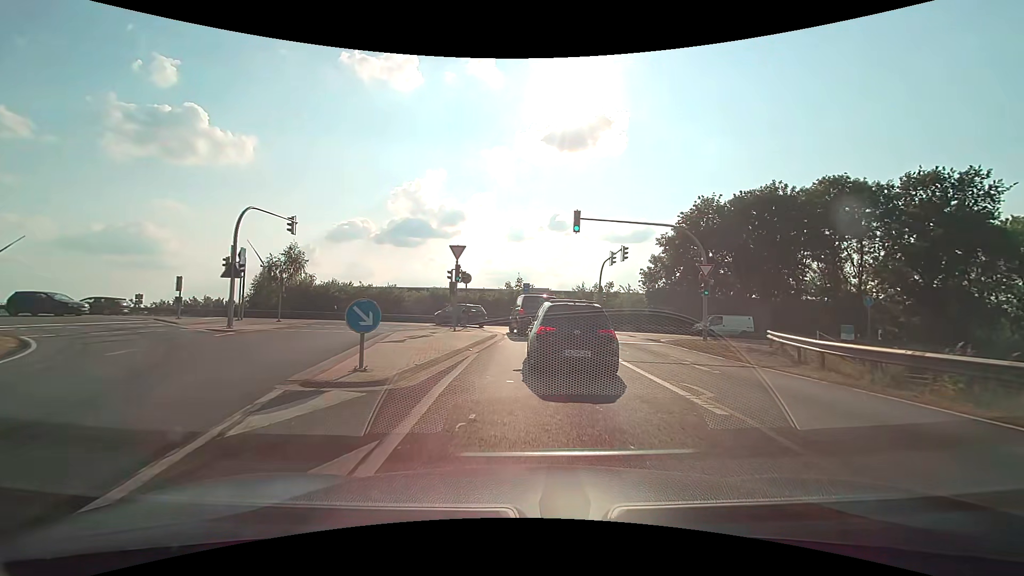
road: motorway_link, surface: asphalt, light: Day
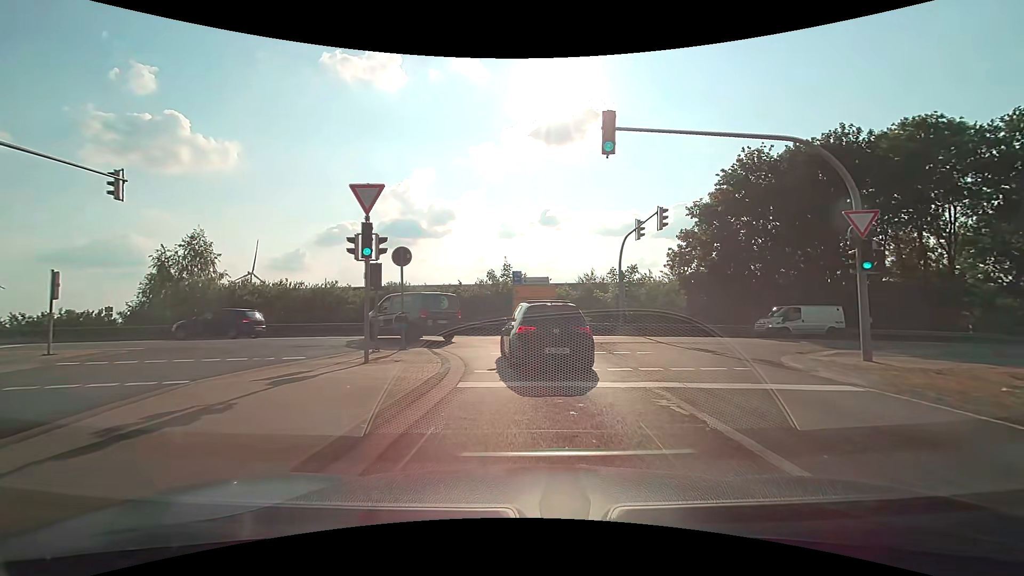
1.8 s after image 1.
(+0.1, +13.1) m; +1°
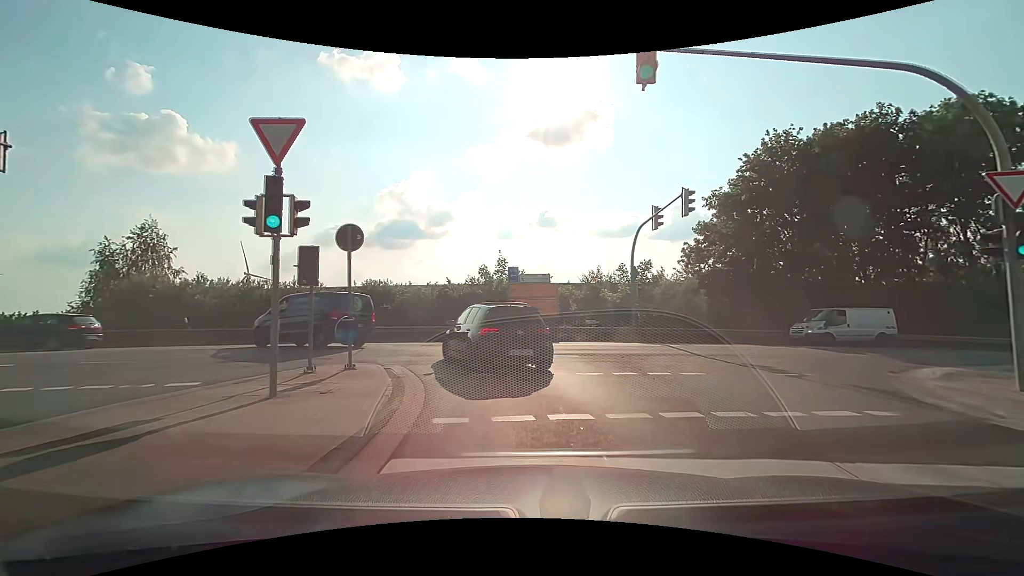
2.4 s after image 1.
(0.0, +4.3) m; 0°
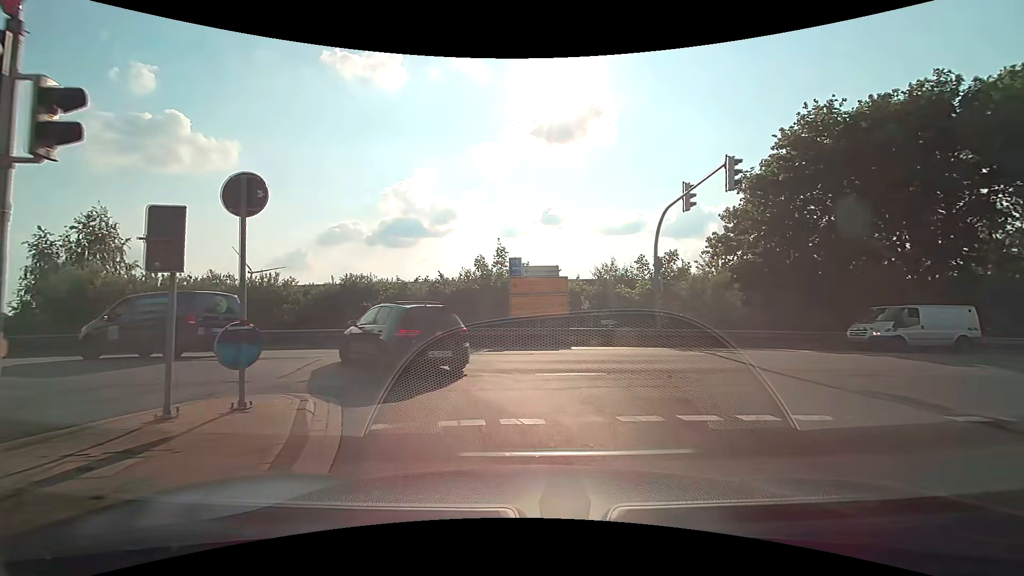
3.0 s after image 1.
(0.0, +4.2) m; 0°
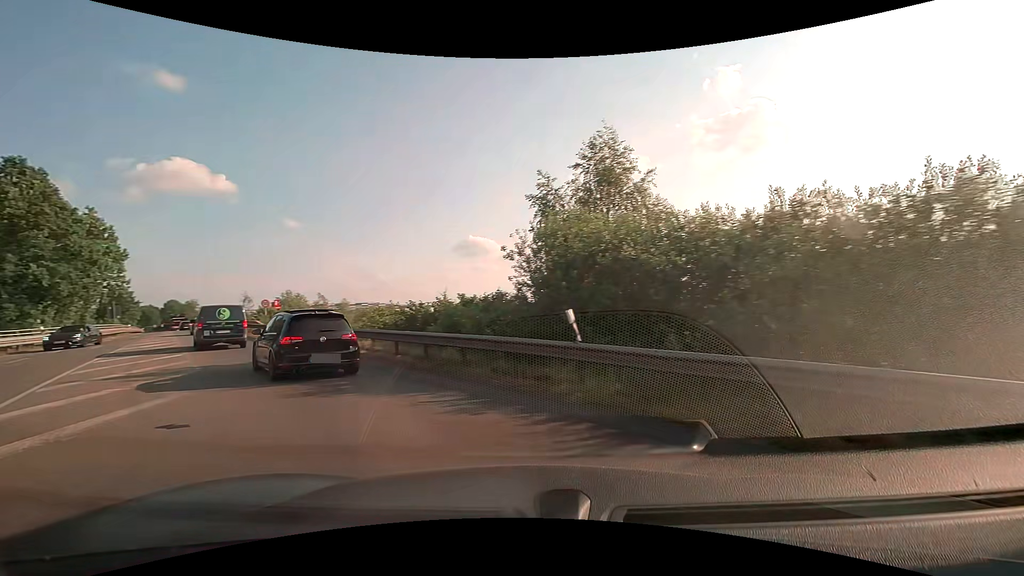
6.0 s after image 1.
(-7.4, +16.3) m; -60°
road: primary
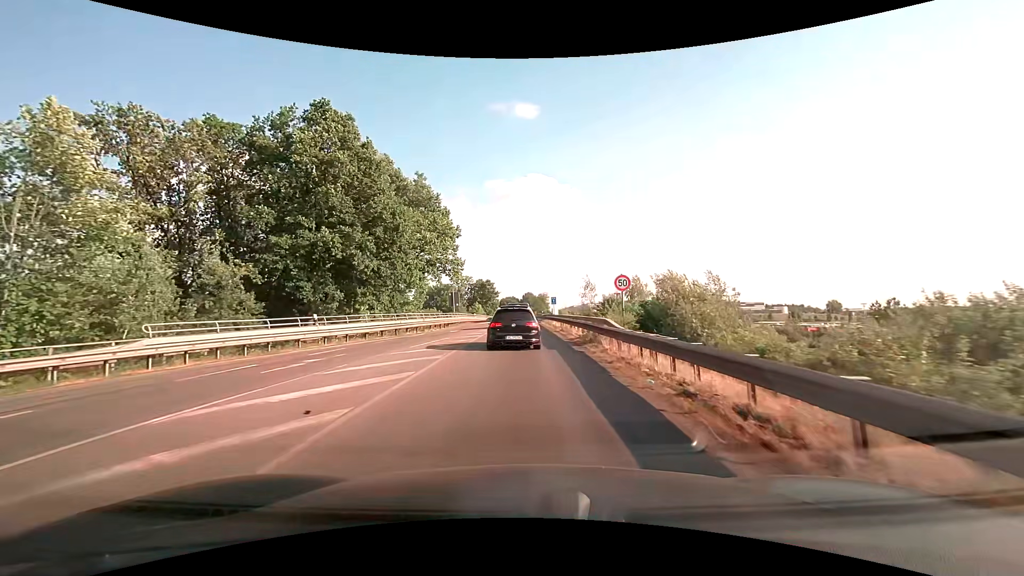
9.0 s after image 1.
(-11.9, +21.4) m; -39°
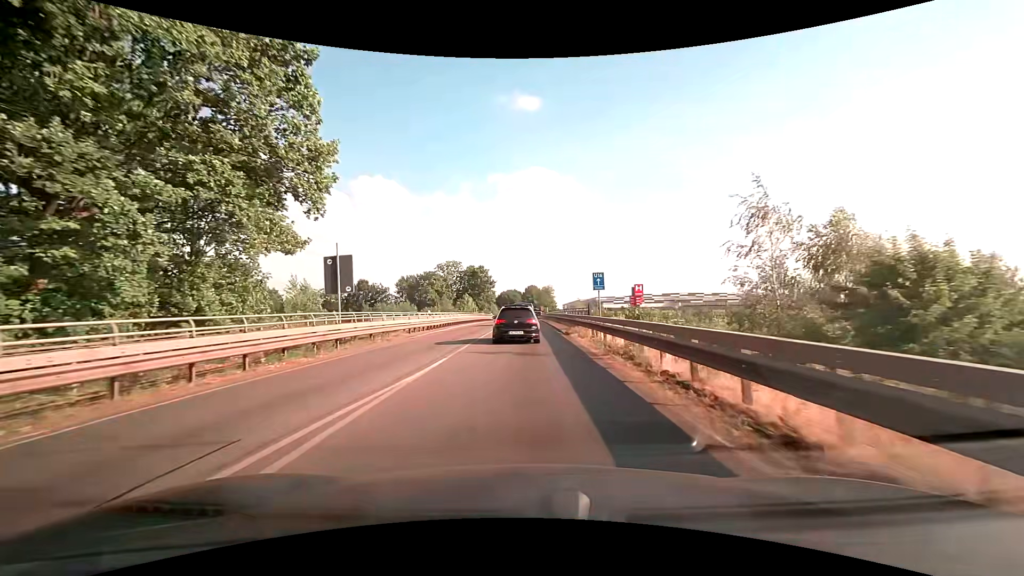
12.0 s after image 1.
(-0.2, +36.2) m; 0°
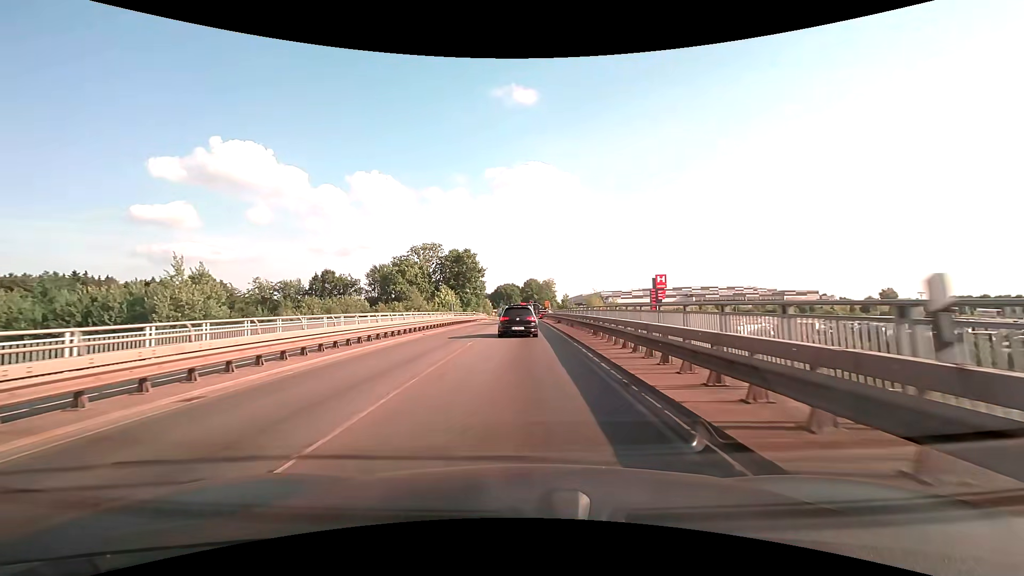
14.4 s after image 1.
(+0.1, +30.5) m; 0°
(0, +10) (0, +20) (0, +30) (0, +40) (0, +50) (0, +60) (0, +70) (0, +80) (0, +90) (0, +100) m
